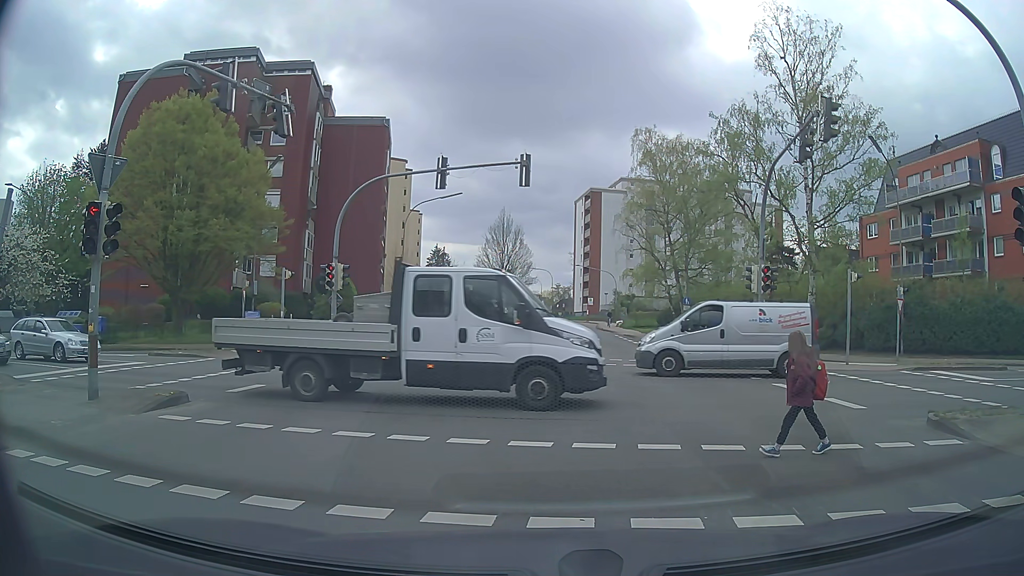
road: tertiary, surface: asphalt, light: Day
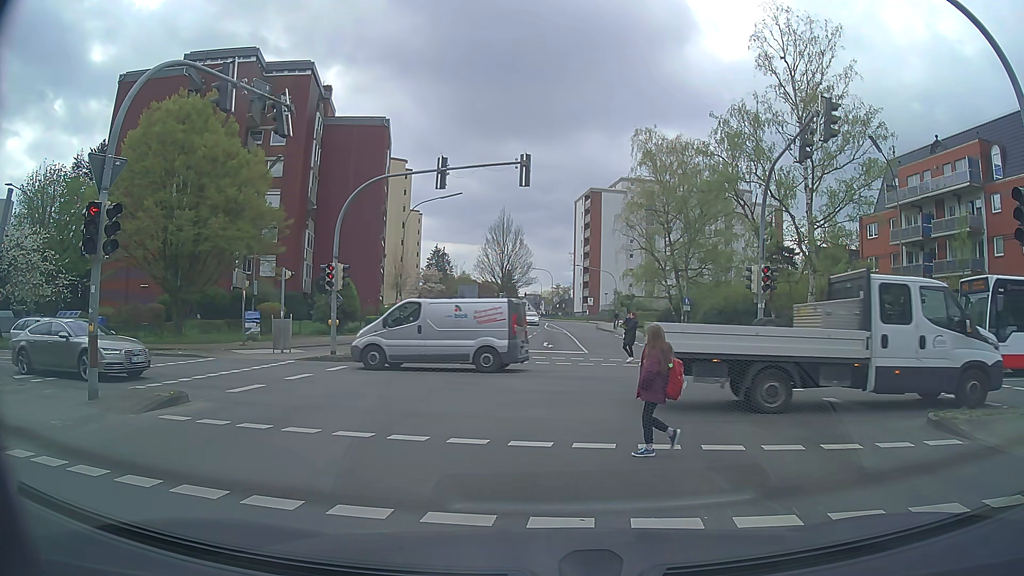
(0.0, 0.0) m; 0°
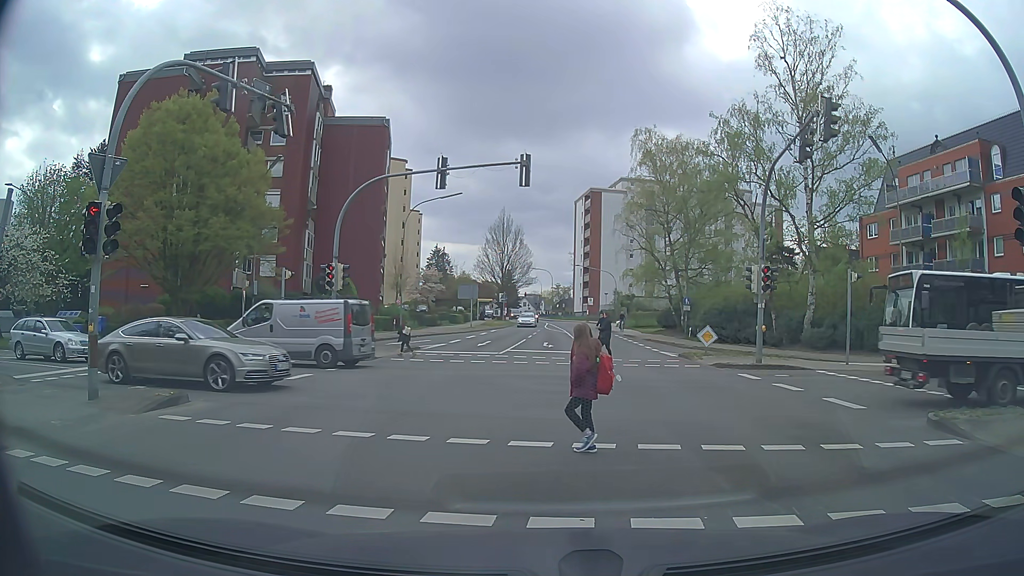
(0.0, 0.0) m; 0°
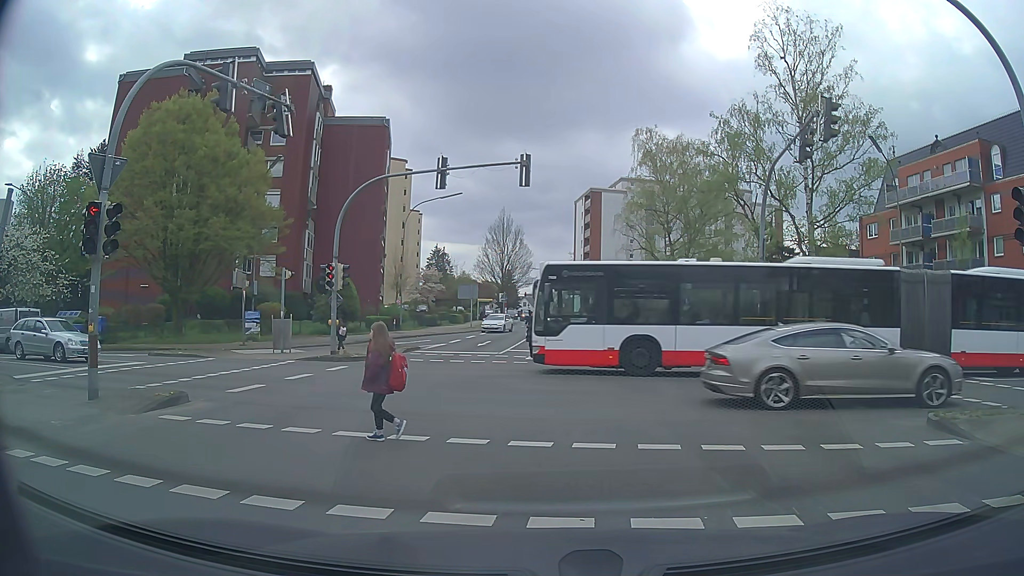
(0.0, 0.0) m; 0°
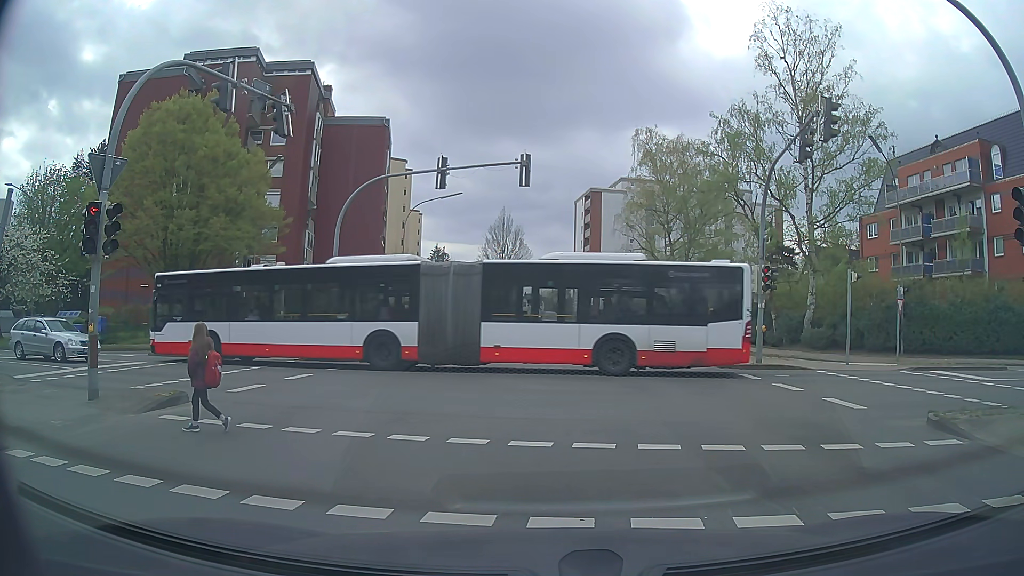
(0.0, 0.0) m; 0°
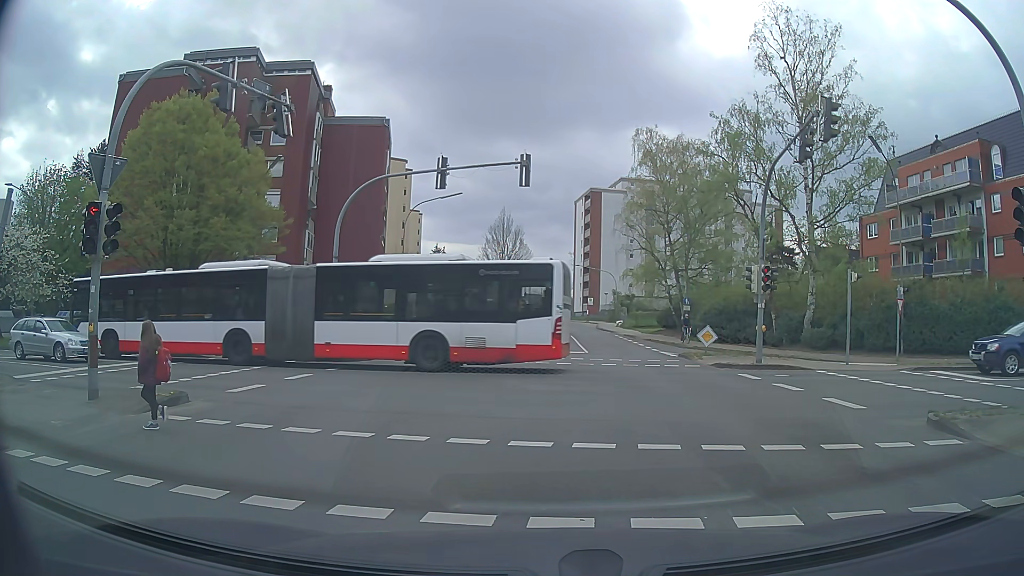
(0.0, 0.0) m; 0°
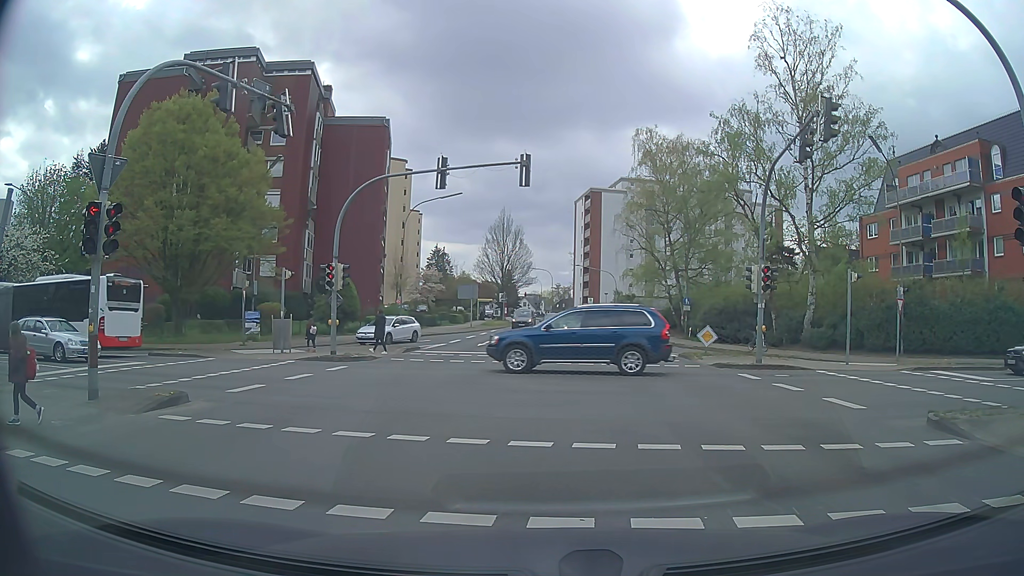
(0.0, 0.0) m; 0°
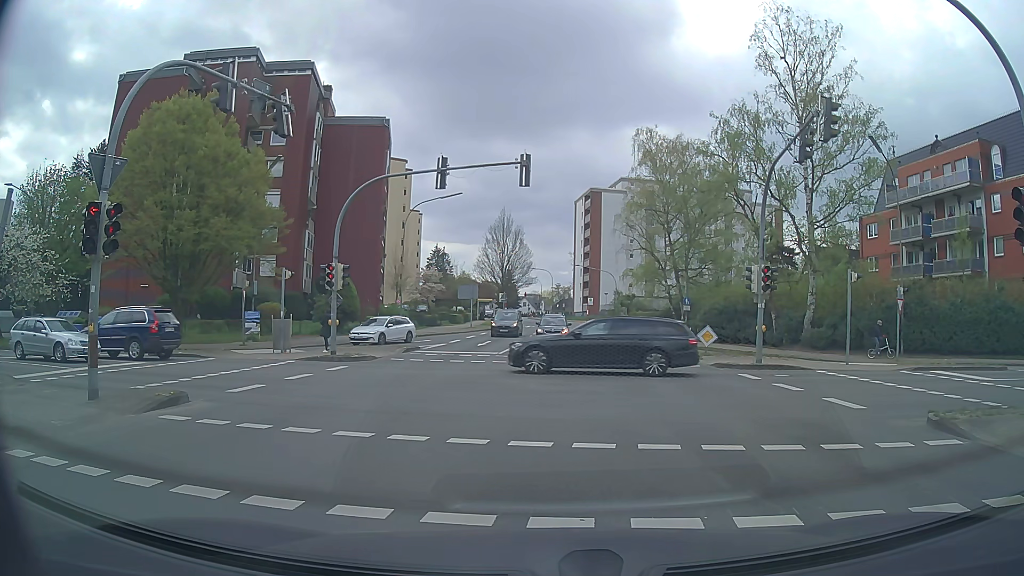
(0.0, 0.0) m; 0°
